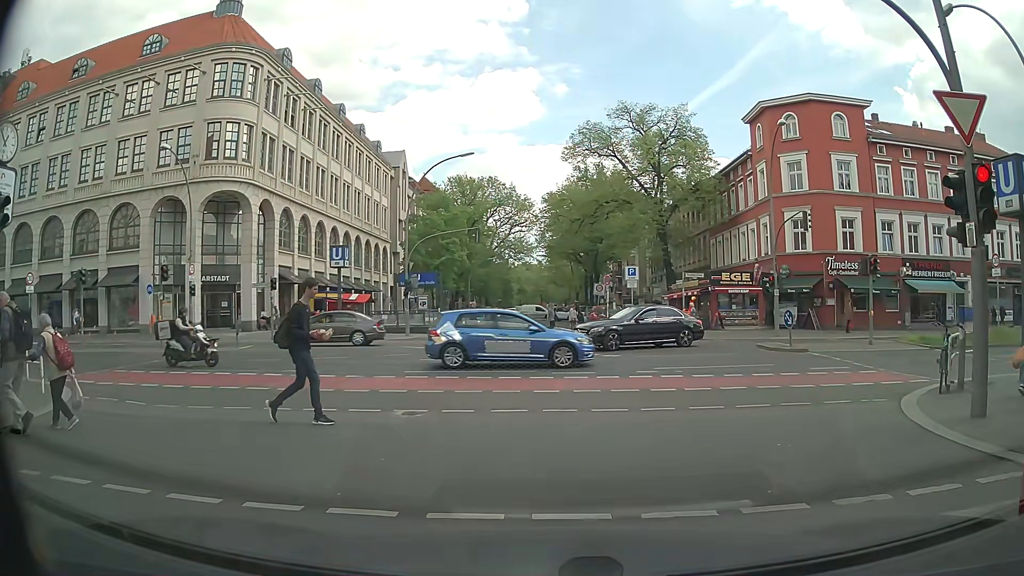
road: residential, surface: asphalt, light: Day
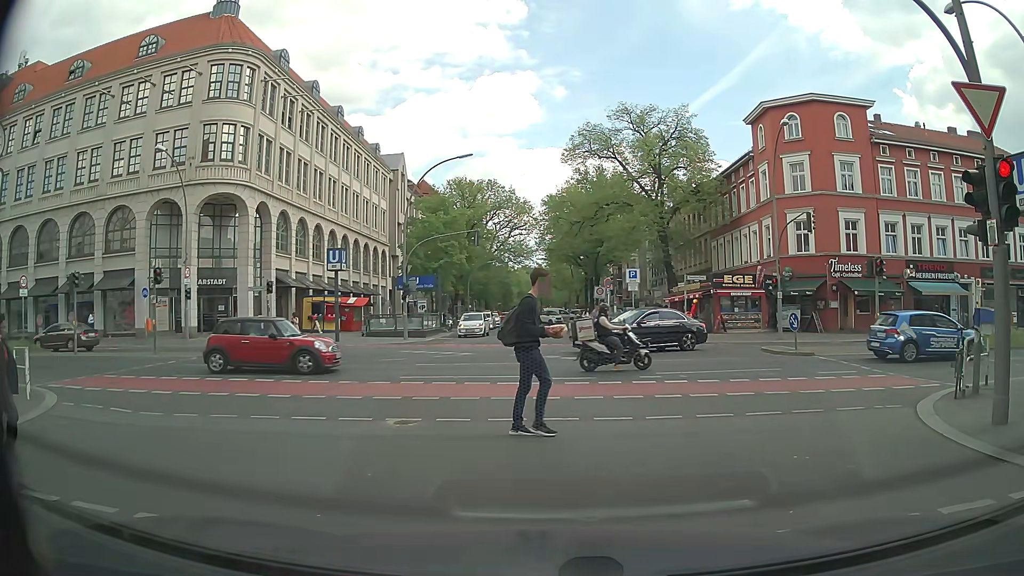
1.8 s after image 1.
(0.0, +0.5) m; 0°
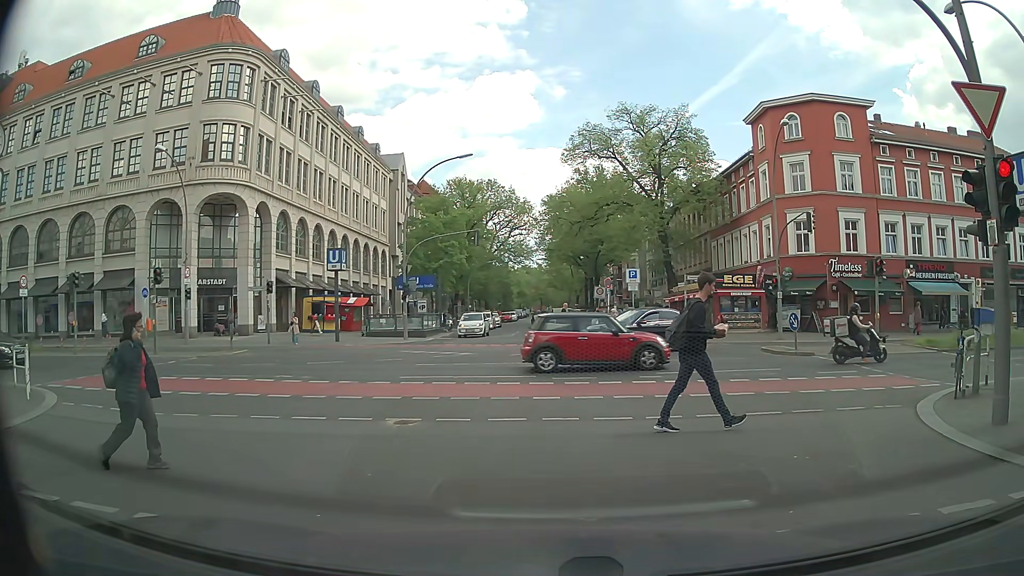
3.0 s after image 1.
(0.0, 0.0) m; 0°
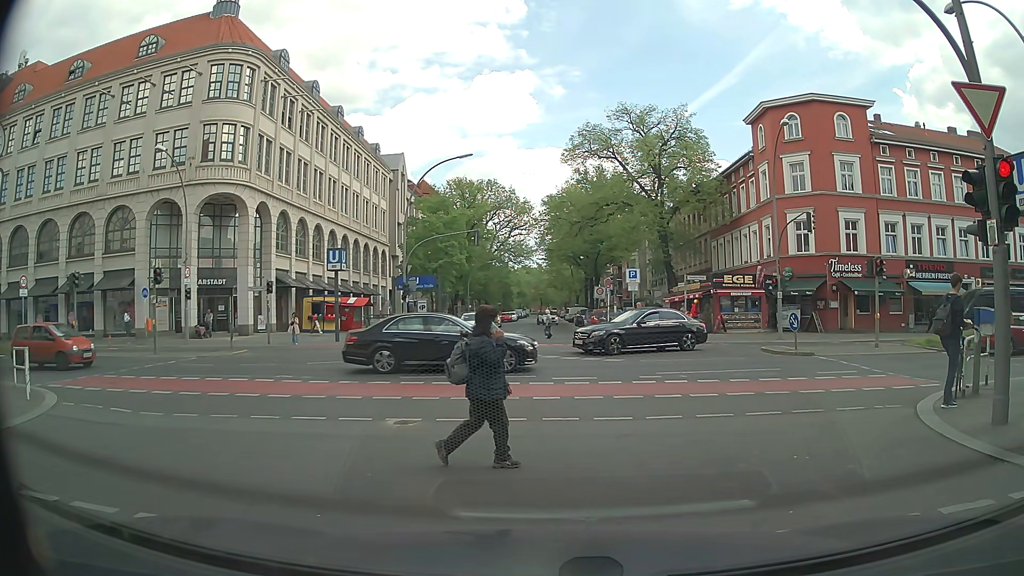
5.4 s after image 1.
(0.0, 0.0) m; 0°
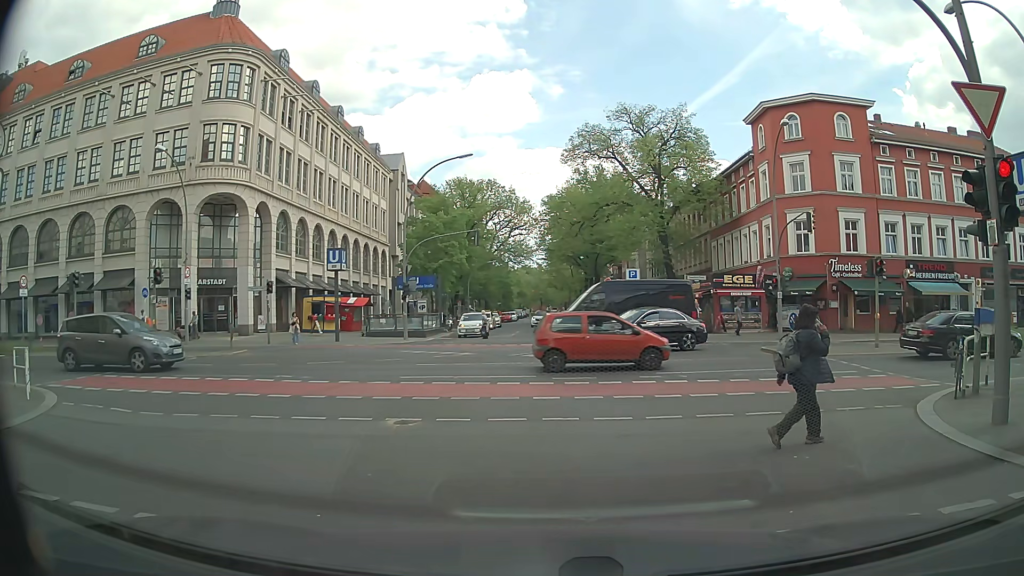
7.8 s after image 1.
(0.0, 0.0) m; 0°
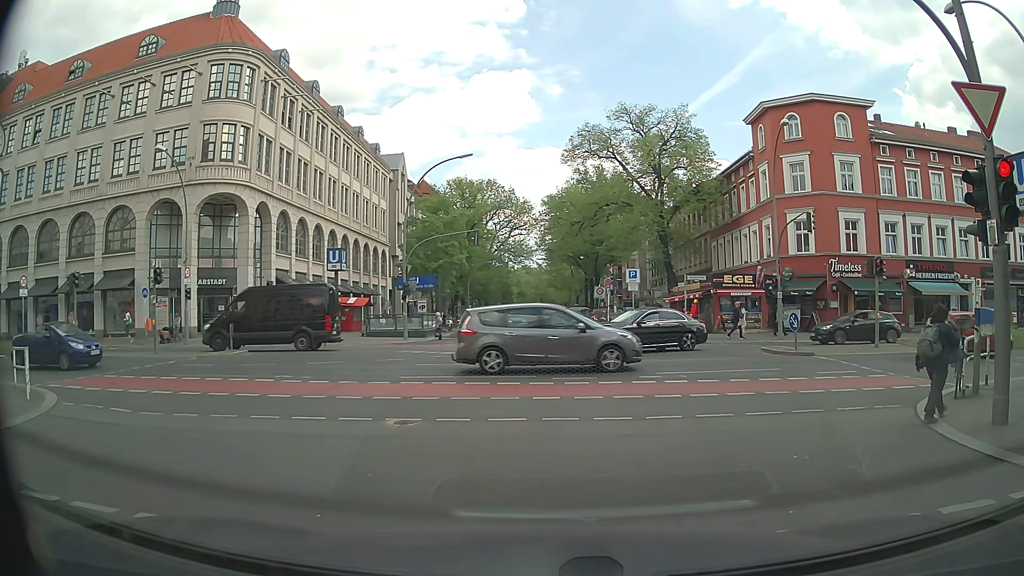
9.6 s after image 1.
(0.0, 0.0) m; 0°
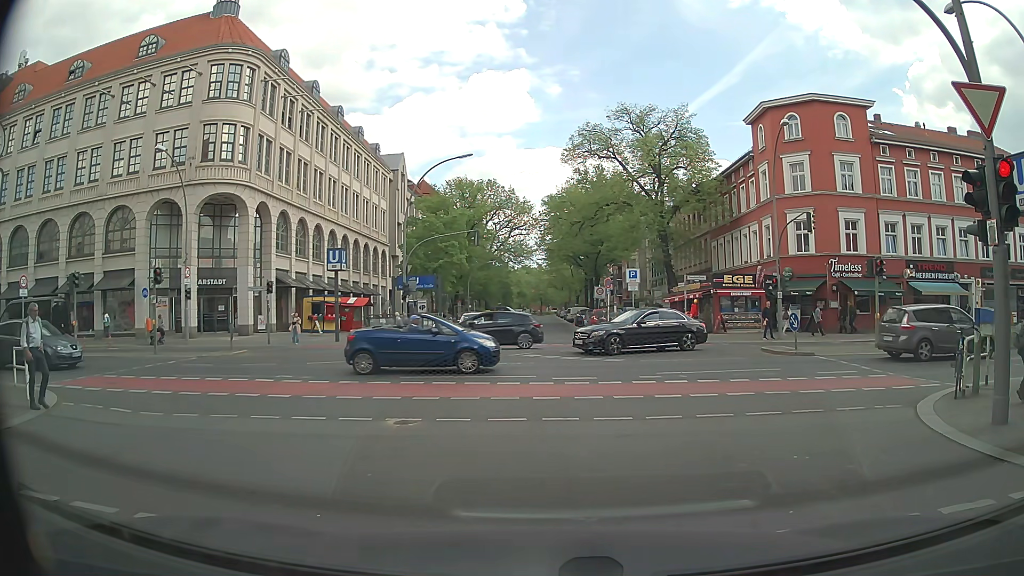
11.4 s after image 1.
(0.0, 0.0) m; 0°
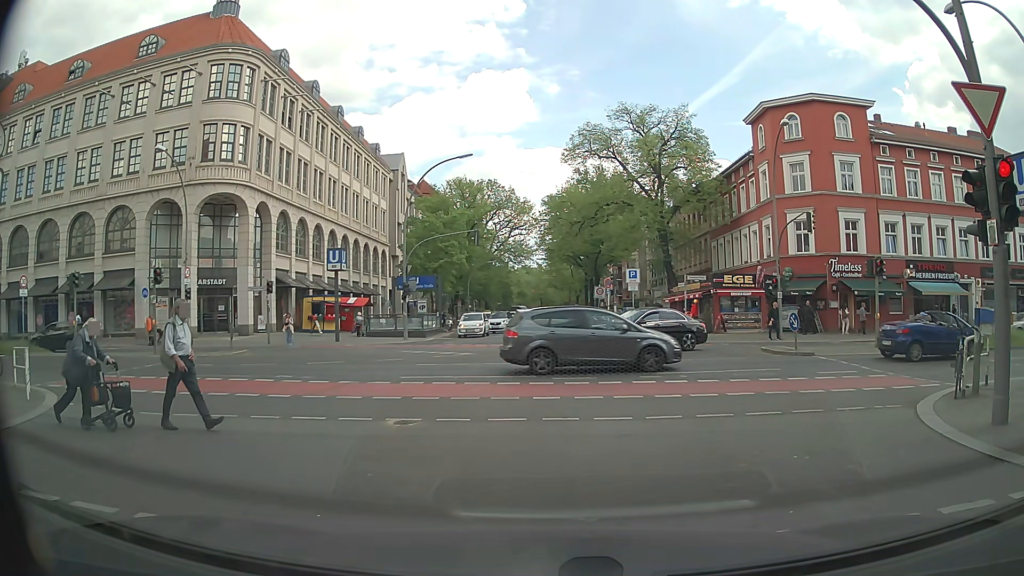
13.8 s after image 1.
(0.0, 0.0) m; 0°
(0, +10) (-1, +20) (-1, +30) (-1, +40) (-2, +50) (-2, +60) (-2, +70) (-2, +80) (-3, +90) (-3, +100) m
